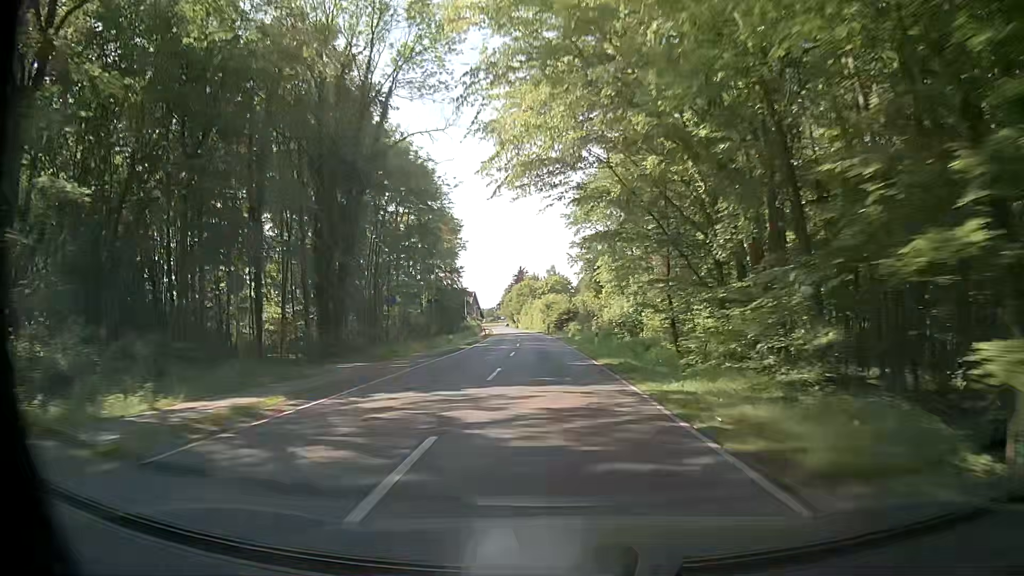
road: secondary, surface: asphalt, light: Day
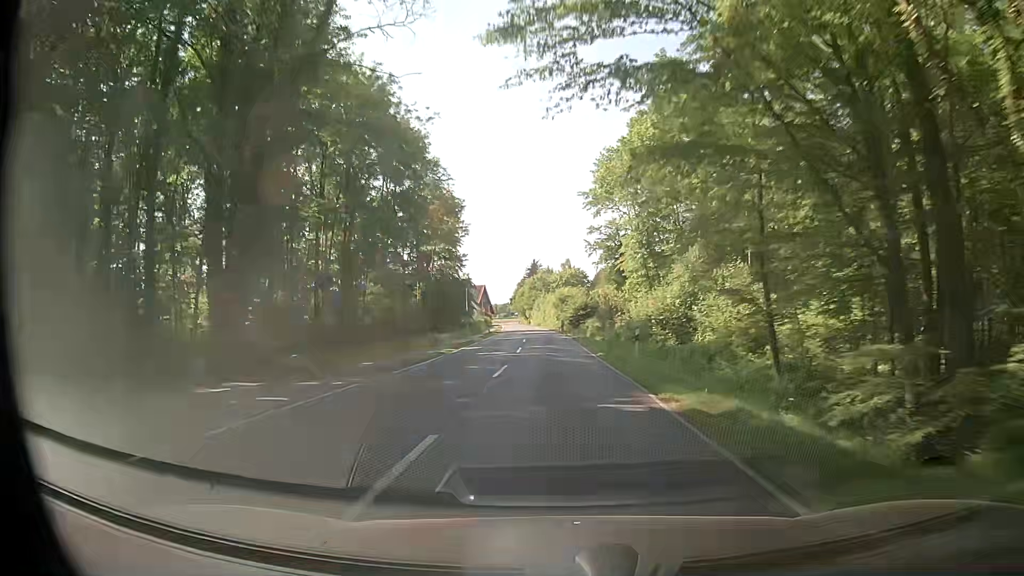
(-0.2, +12.3) m; -1°
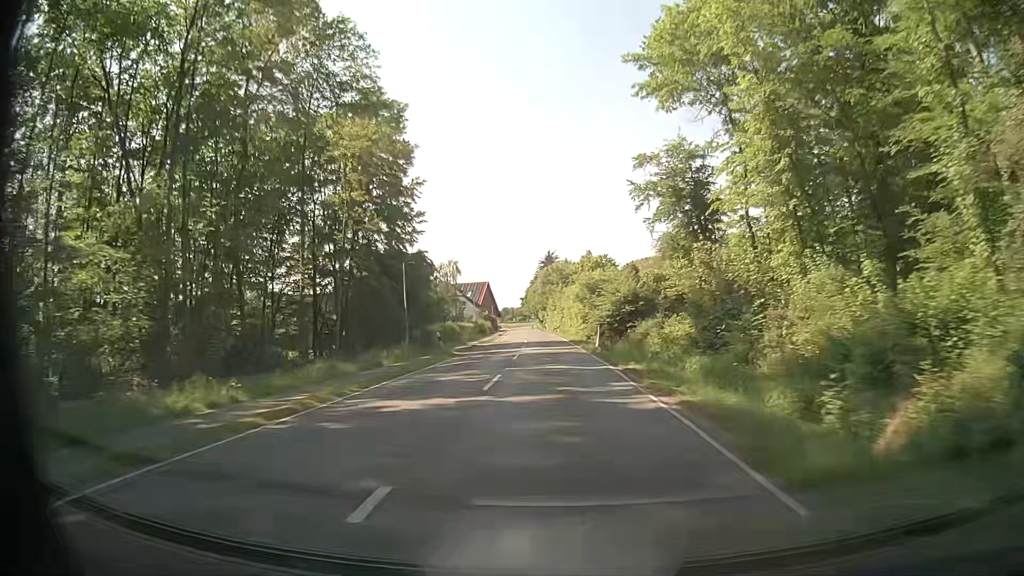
(-0.7, +38.6) m; -2°
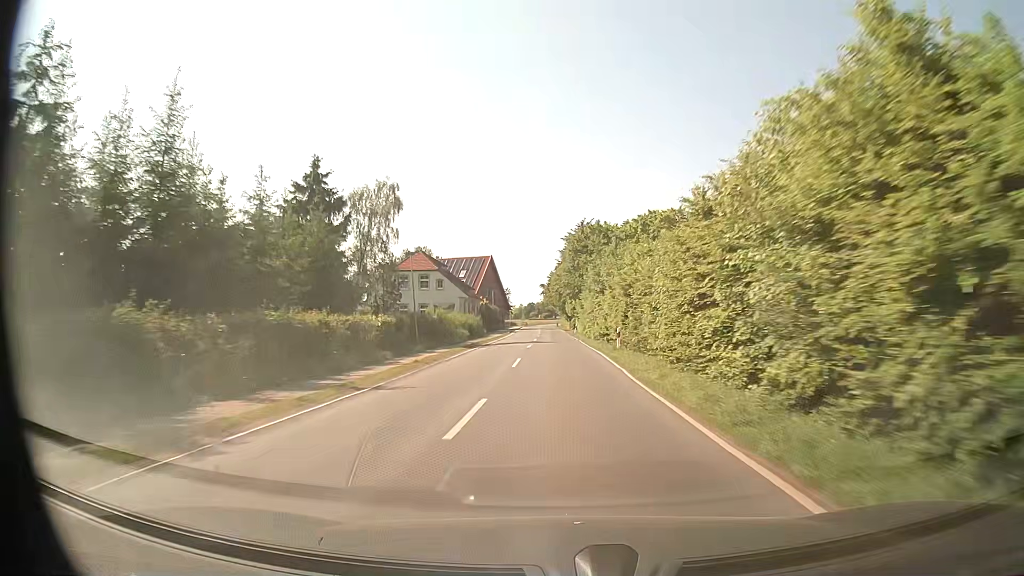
(-1.0, +54.1) m; -2°
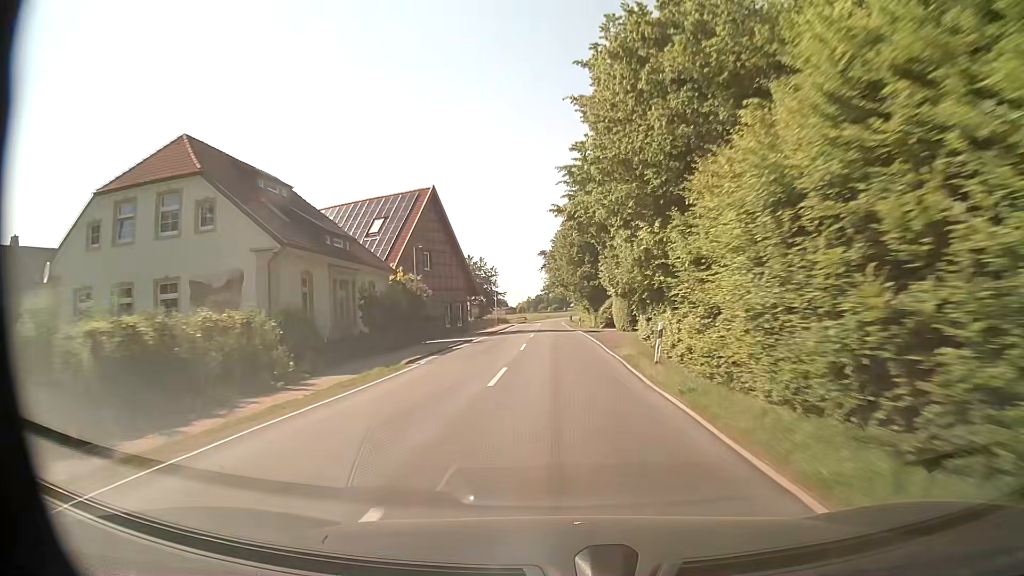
(-0.3, +55.4) m; 0°
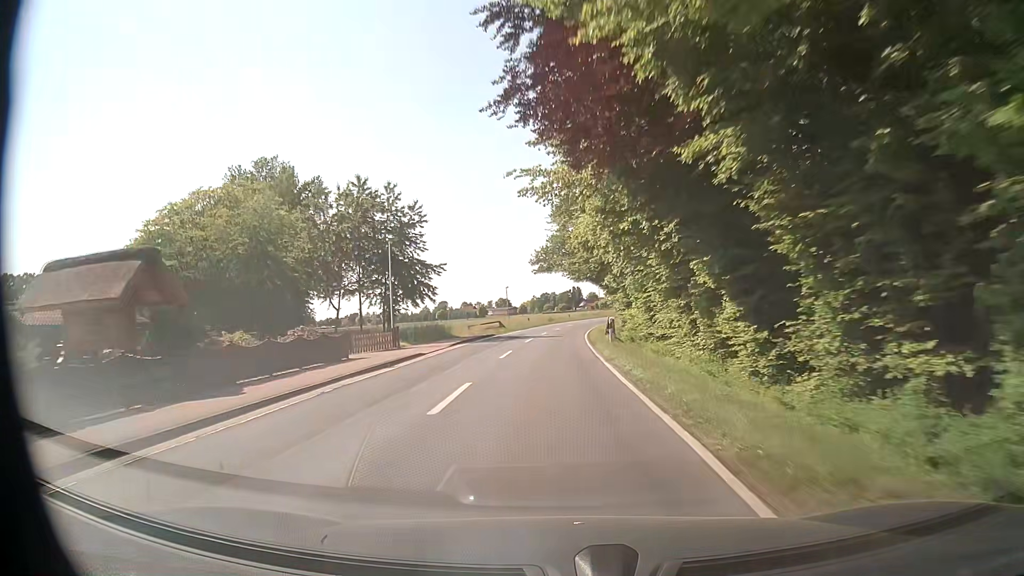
(-0.9, +63.7) m; -1°
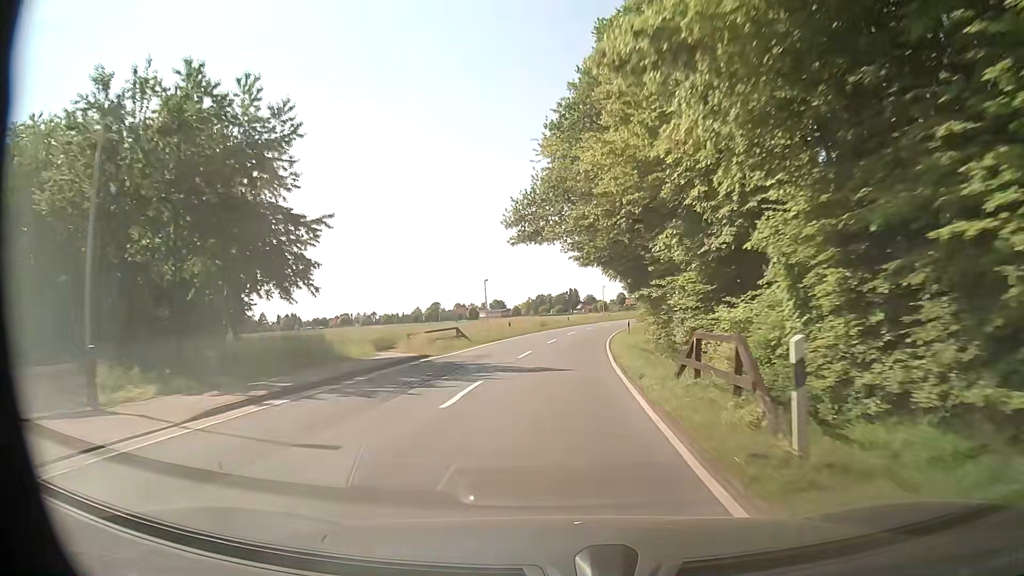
(0.0, +22.9) m; 0°
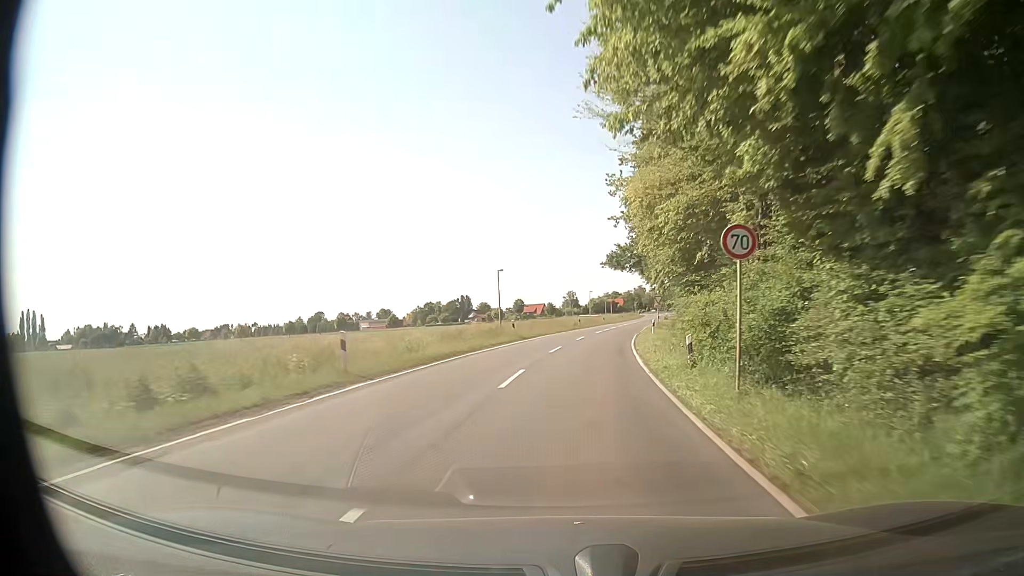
(+4.0, +57.2) m; +9°
(0, +10) (+1, +20) (+2, +30) (+3, +40) (+5, +50) (+6, +60) (+8, +69) (+10, +79) (+12, +89) (+15, +99) m
